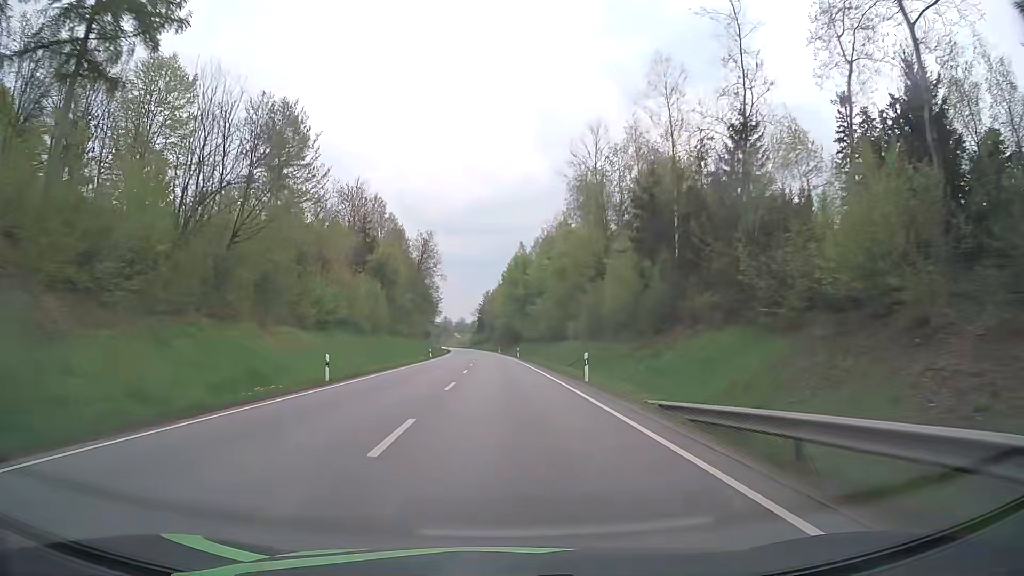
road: primary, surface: asphalt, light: Day
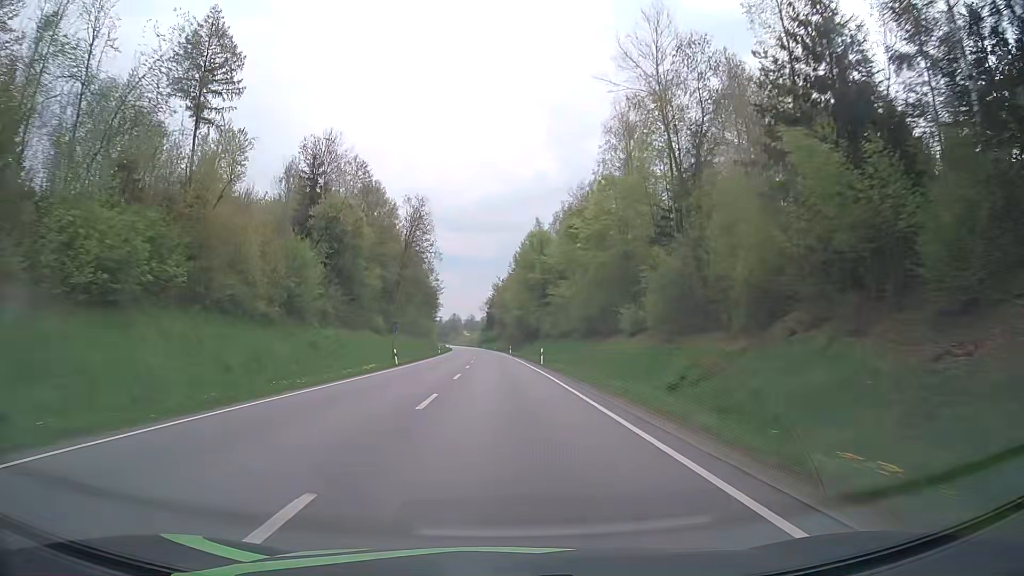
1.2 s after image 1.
(-0.3, +30.3) m; -1°
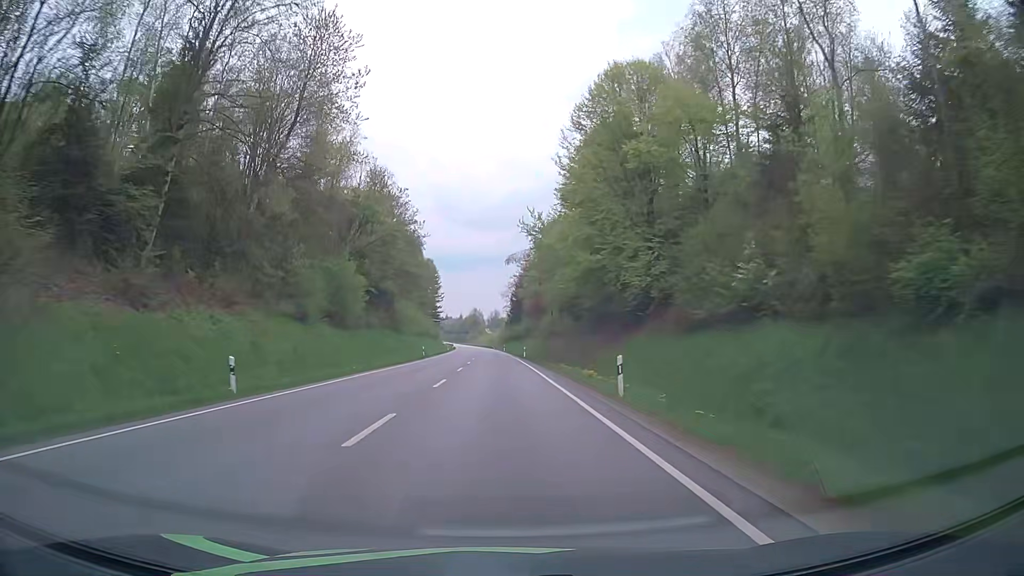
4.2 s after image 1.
(-1.9, +77.2) m; -3°
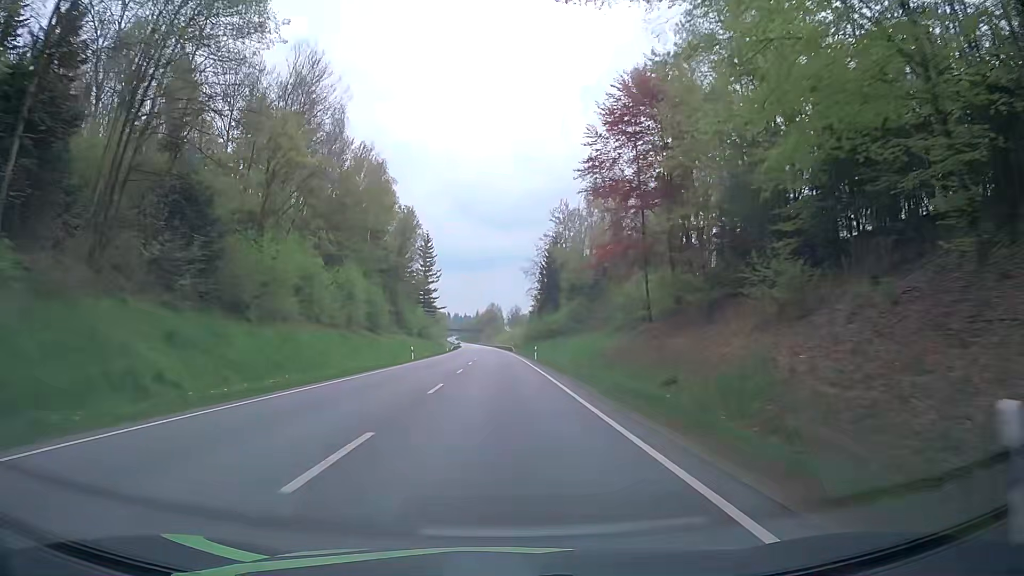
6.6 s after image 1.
(-1.1, +62.6) m; -2°
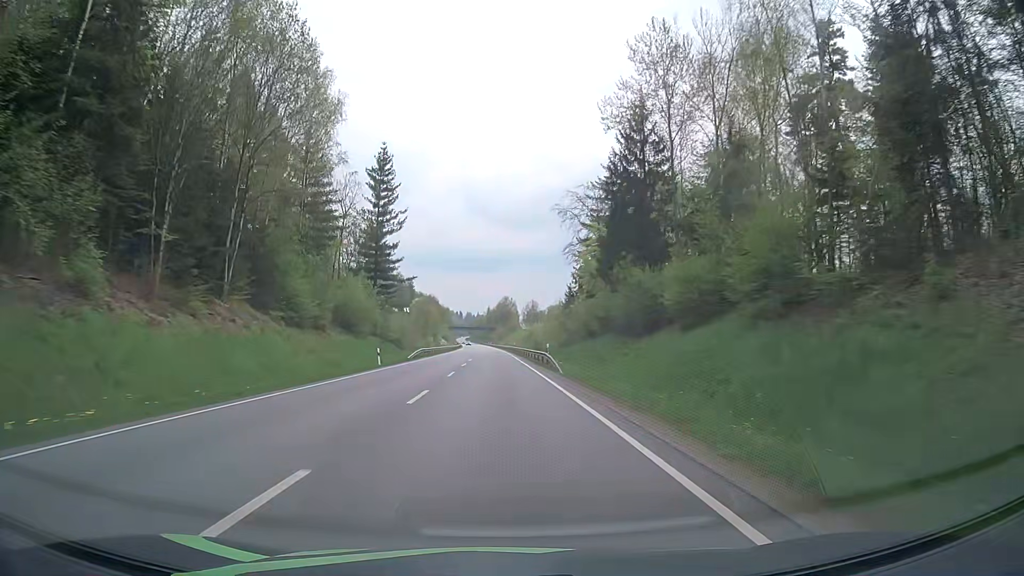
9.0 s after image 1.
(-0.7, +63.0) m; -1°
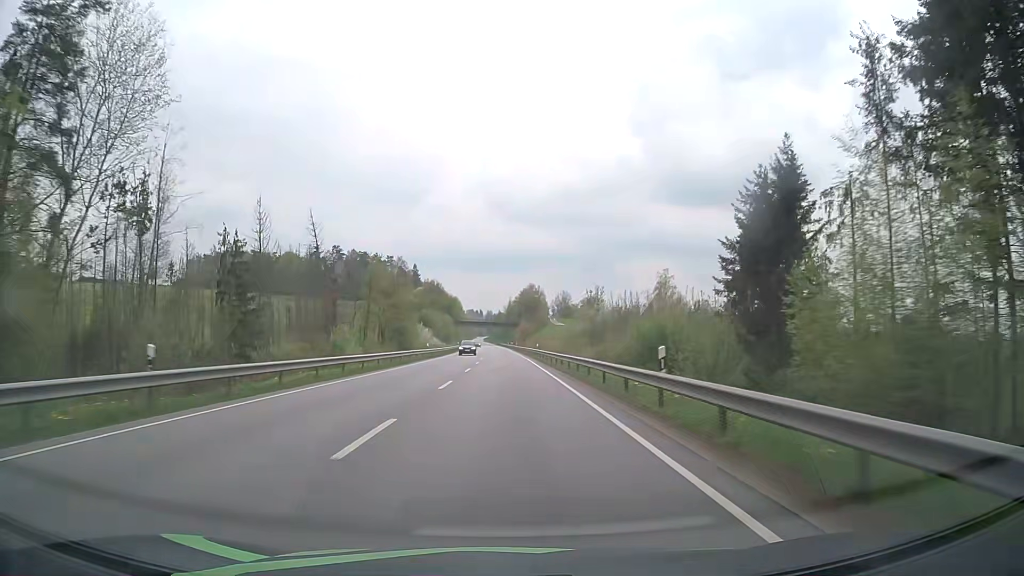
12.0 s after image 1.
(-1.6, +79.0) m; -2°
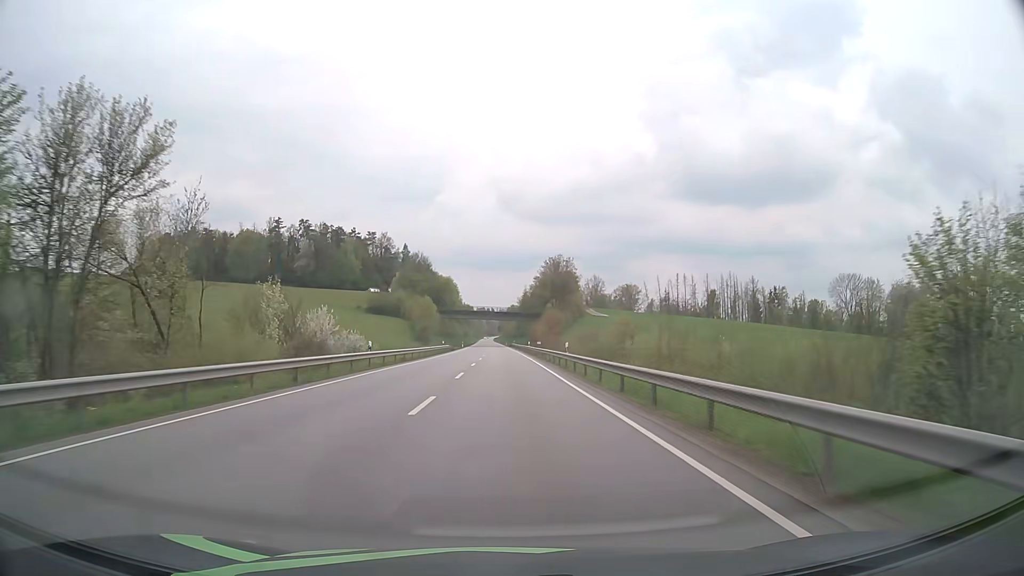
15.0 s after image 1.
(-0.9, +79.2) m; -1°
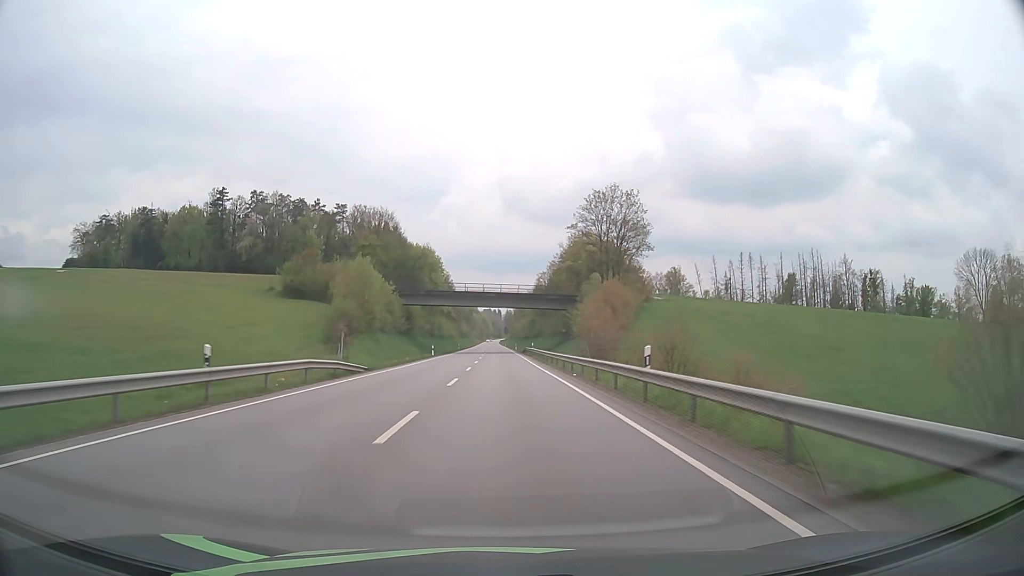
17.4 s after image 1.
(-0.4, +63.2) m; -1°
(0, +10) (0, +20) (0, +30) (0, +40) (0, +50) (0, +60) (0, +70) (-1, +80) (-1, +90) (-1, +100) m
